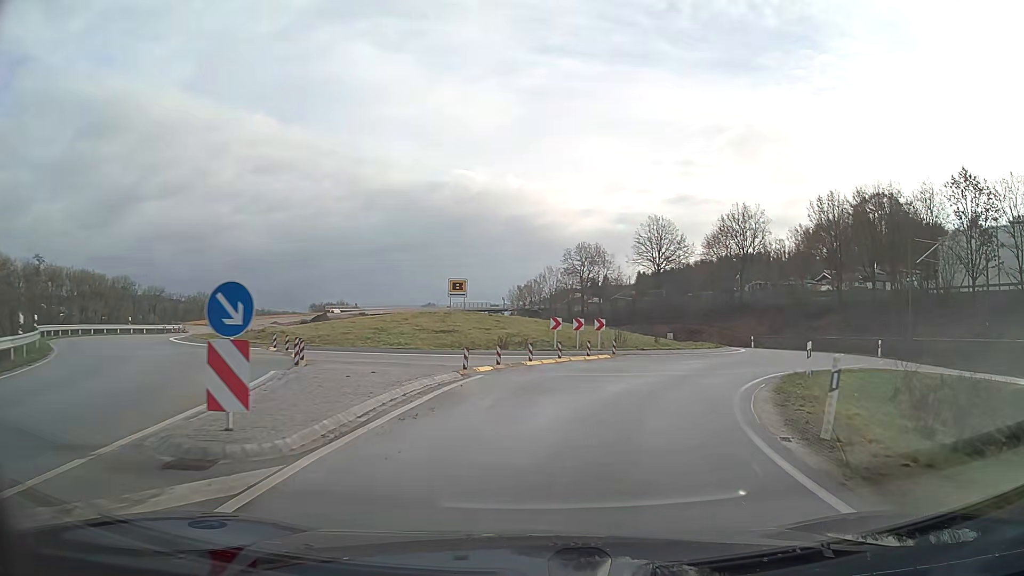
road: primary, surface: asphalt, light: Day
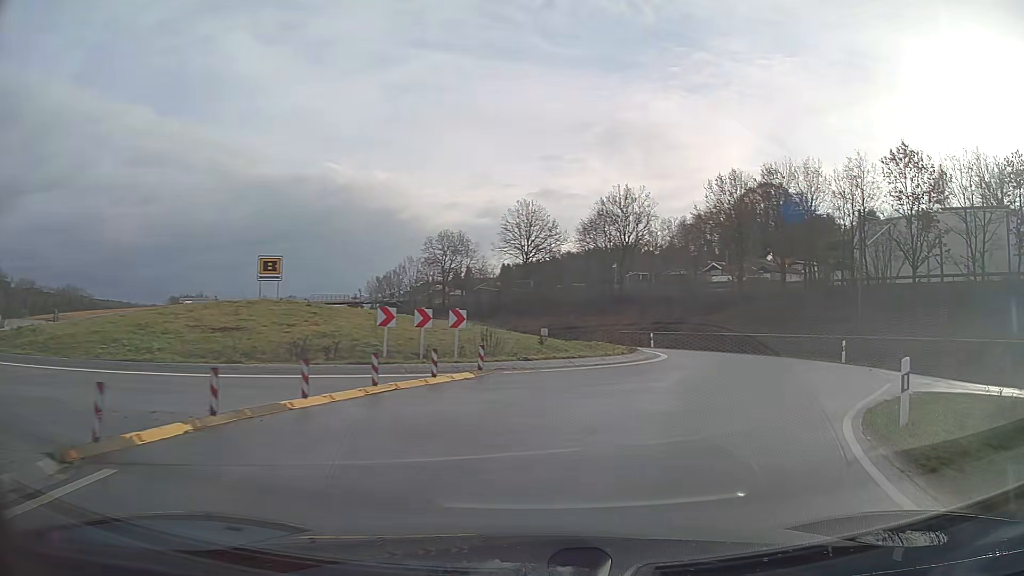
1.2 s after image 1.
(+1.1, +11.1) m; +14°
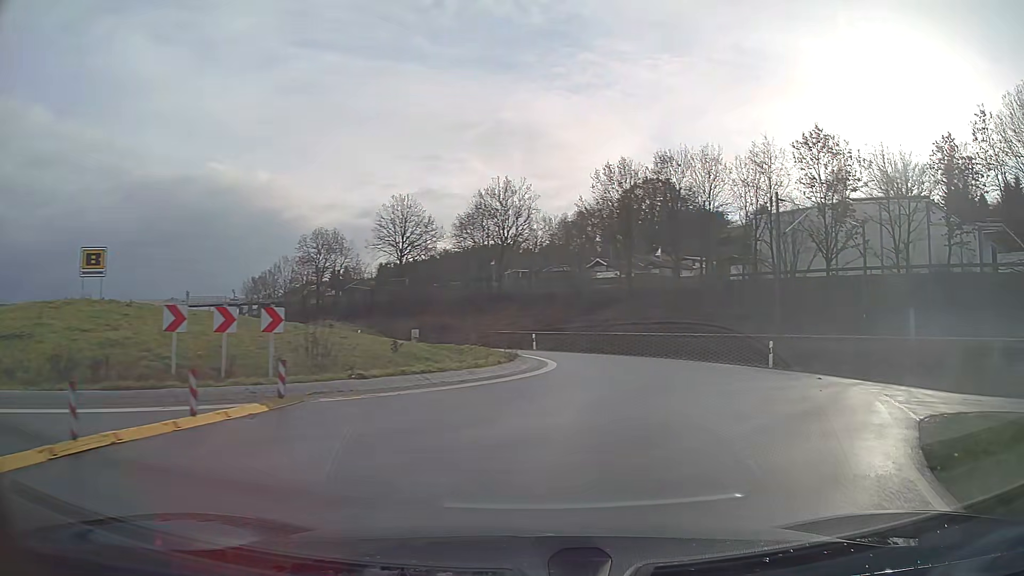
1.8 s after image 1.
(+0.4, +5.3) m; +9°
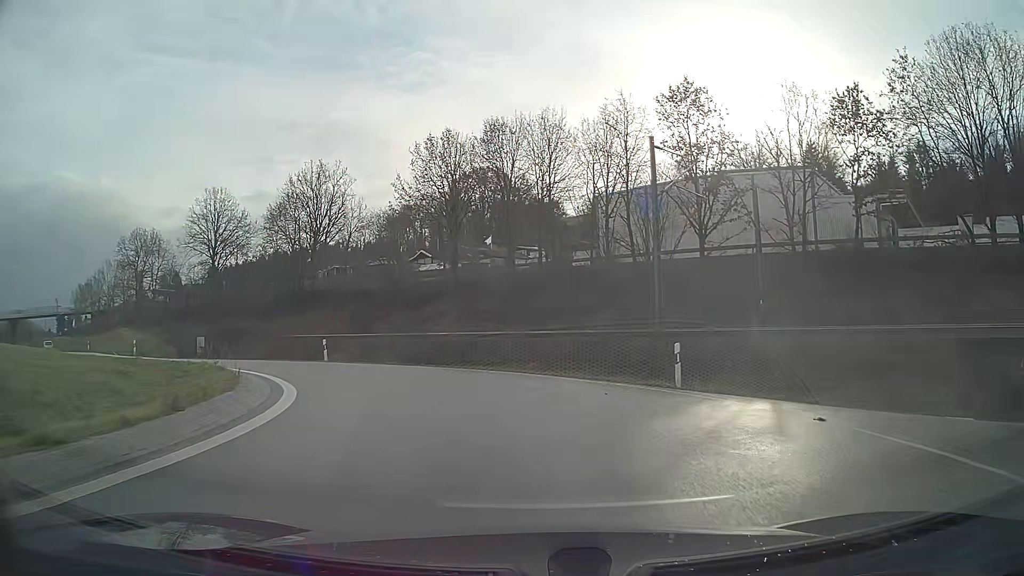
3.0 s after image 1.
(+1.2, +10.2) m; +8°
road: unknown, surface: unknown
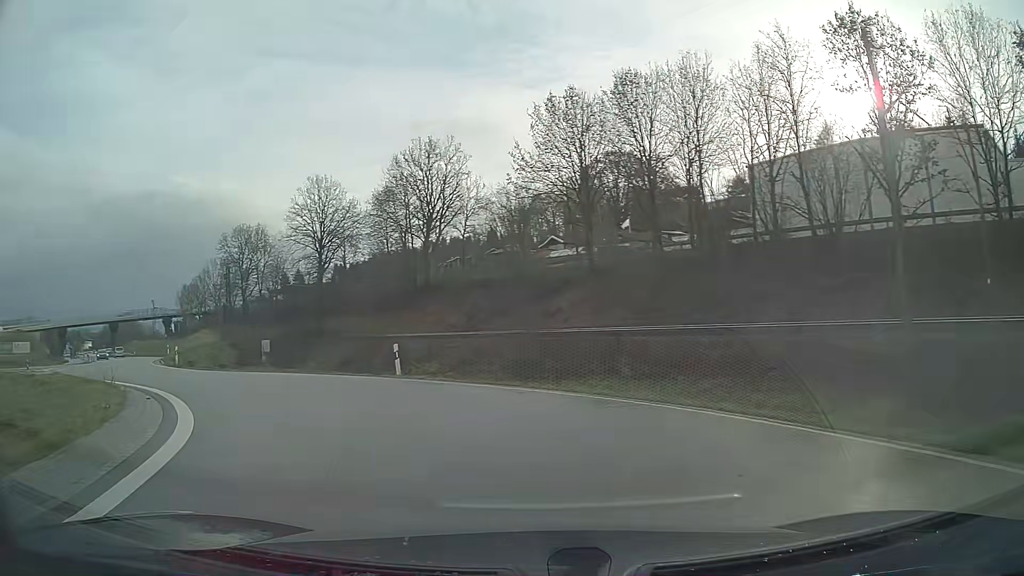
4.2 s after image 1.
(-0.8, +10.0) m; -13°
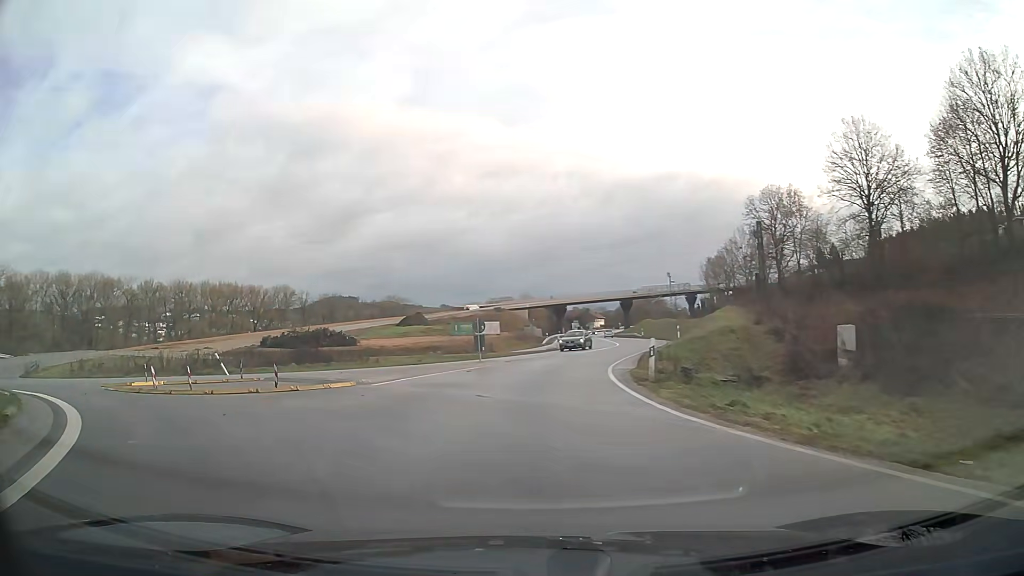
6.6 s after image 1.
(-7.3, +17.7) m; -42°
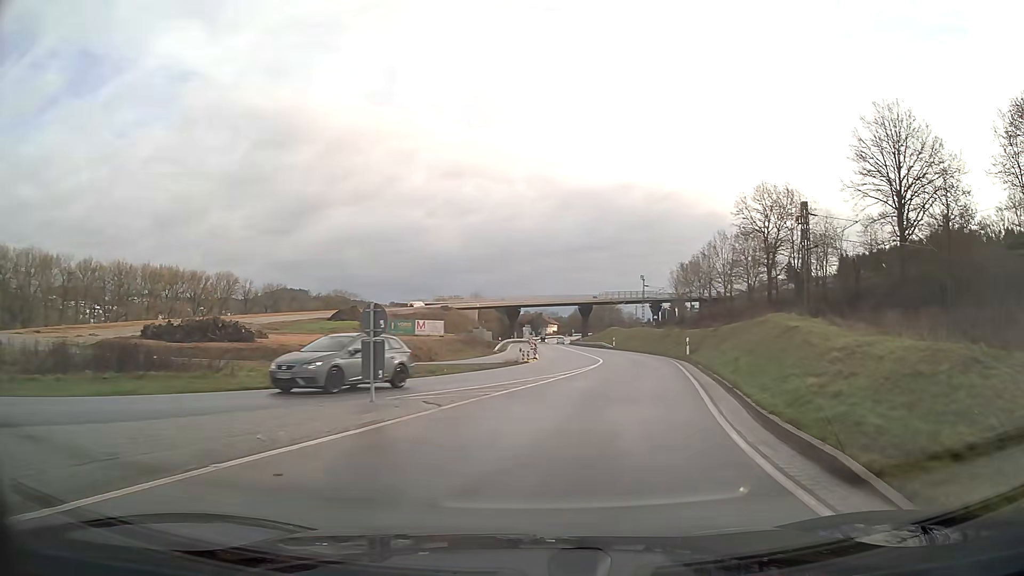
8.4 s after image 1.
(+0.3, +15.8) m; +7°
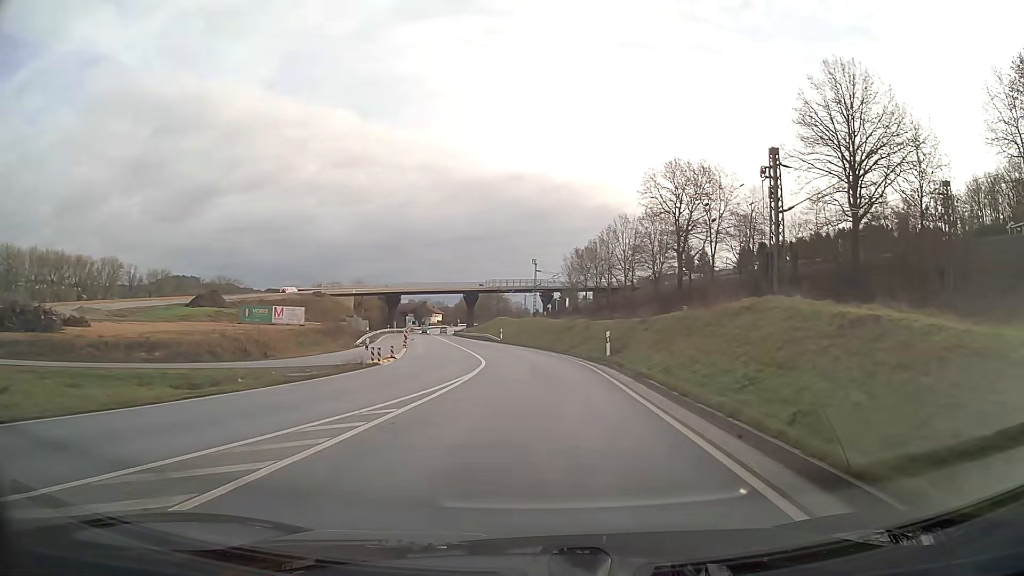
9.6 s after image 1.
(+1.0, +12.2) m; +8°
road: primary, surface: asphalt
(0, +10) (0, +20) (-1, +30) (-2, +40) (-3, +50) (-5, +60) (-7, +69) (-9, +79) (-11, +89) (-12, +99) m
